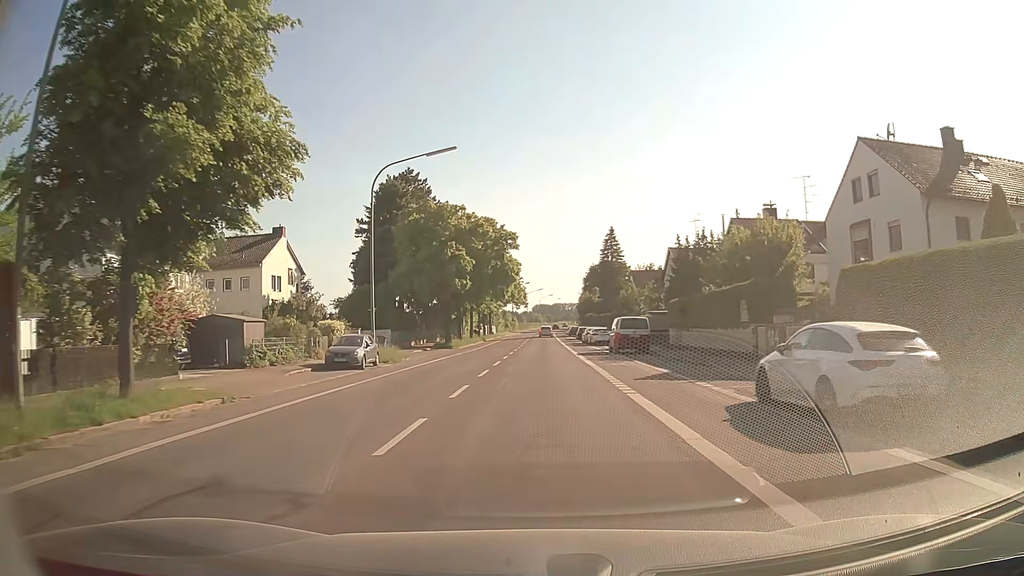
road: secondary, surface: asphalt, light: Day
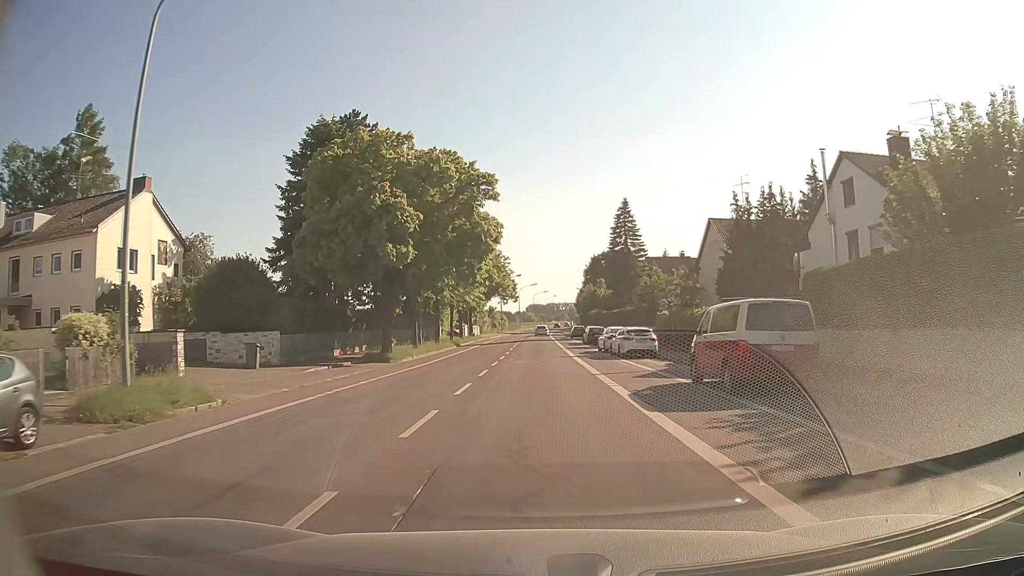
(+0.2, +22.6) m; 0°
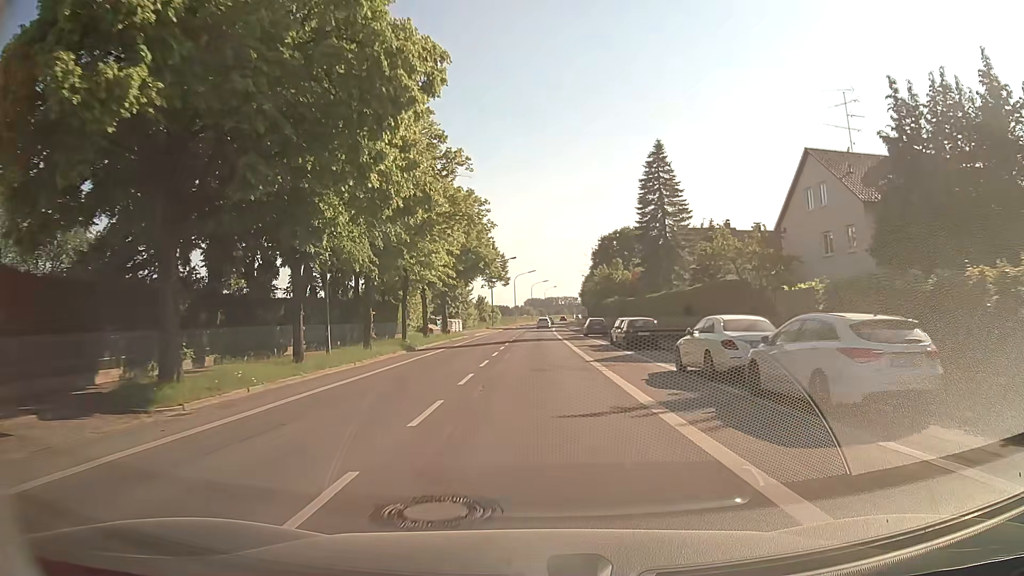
(+0.1, +23.3) m; 0°
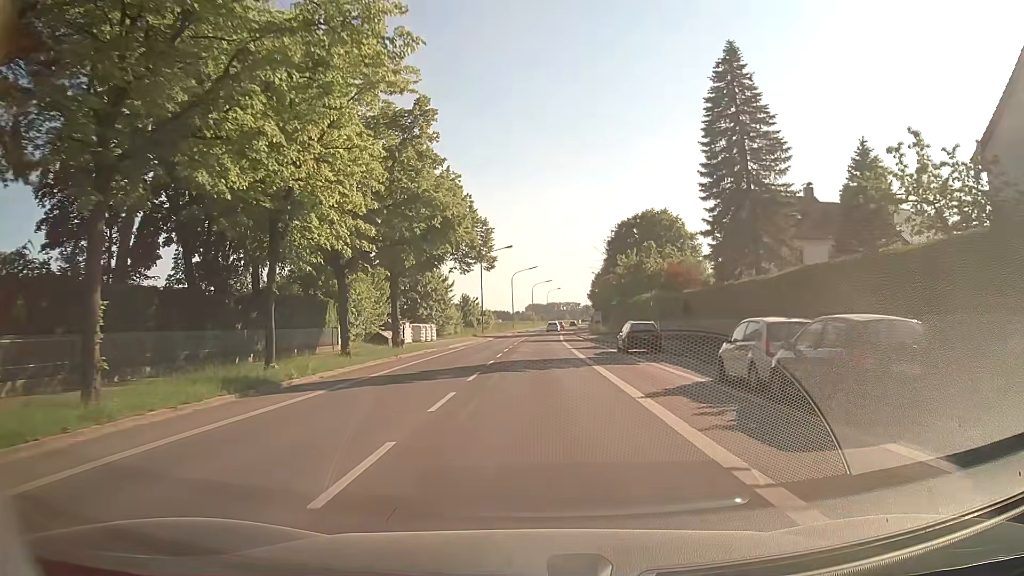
(0.0, +22.1) m; 0°
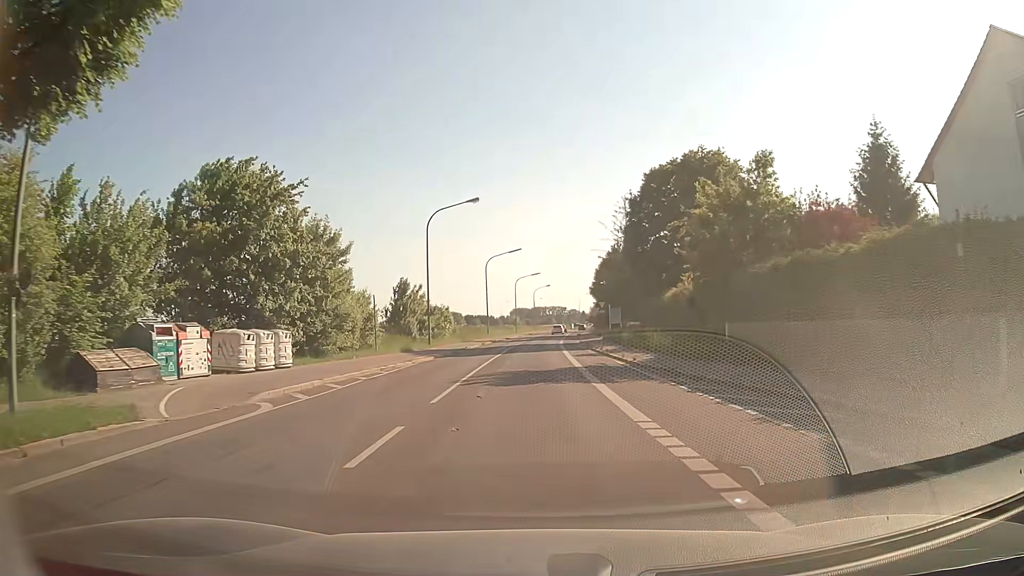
(+0.1, +33.7) m; +1°
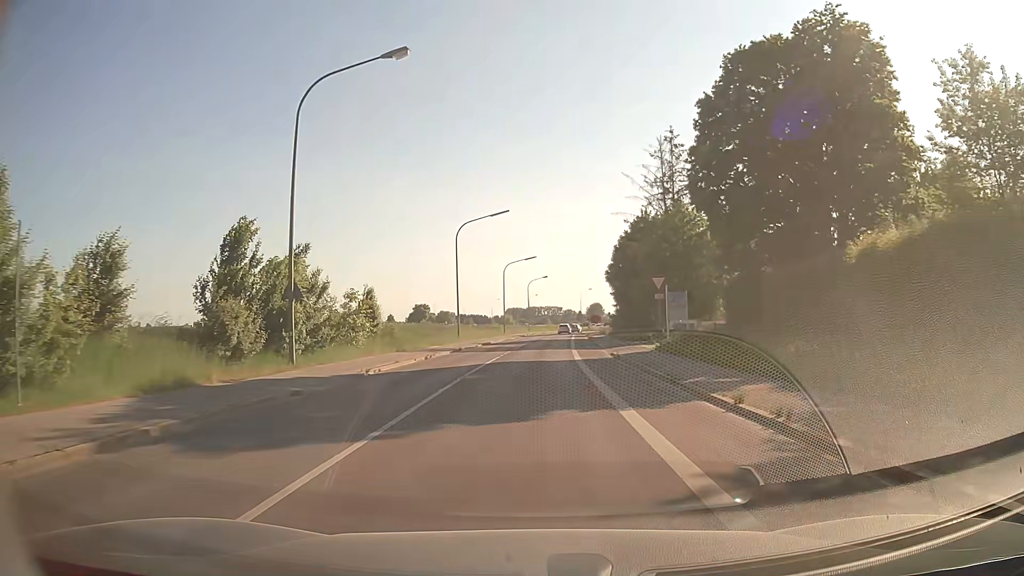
(+0.2, +28.0) m; 0°
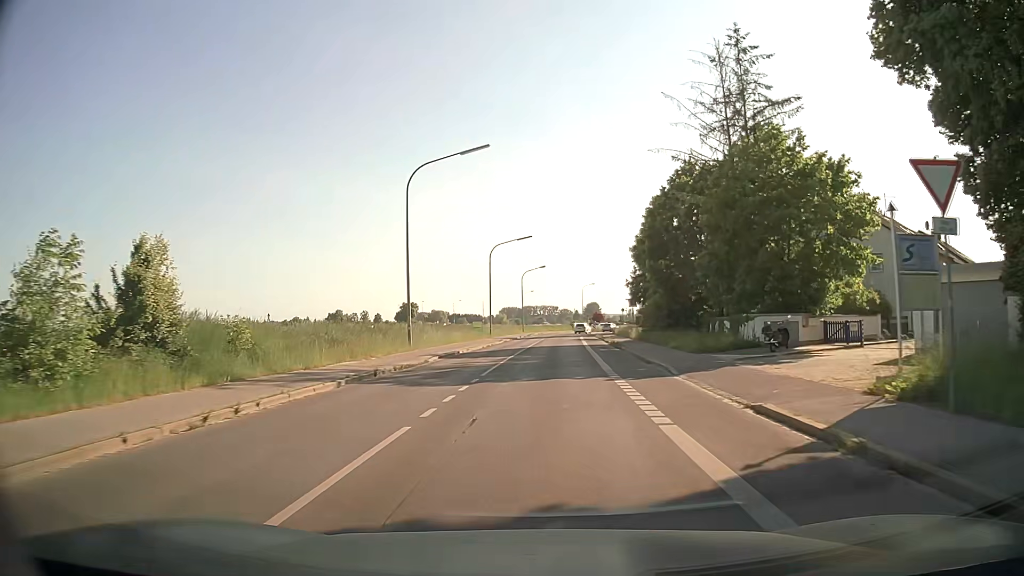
(+0.2, +21.1) m; +1°
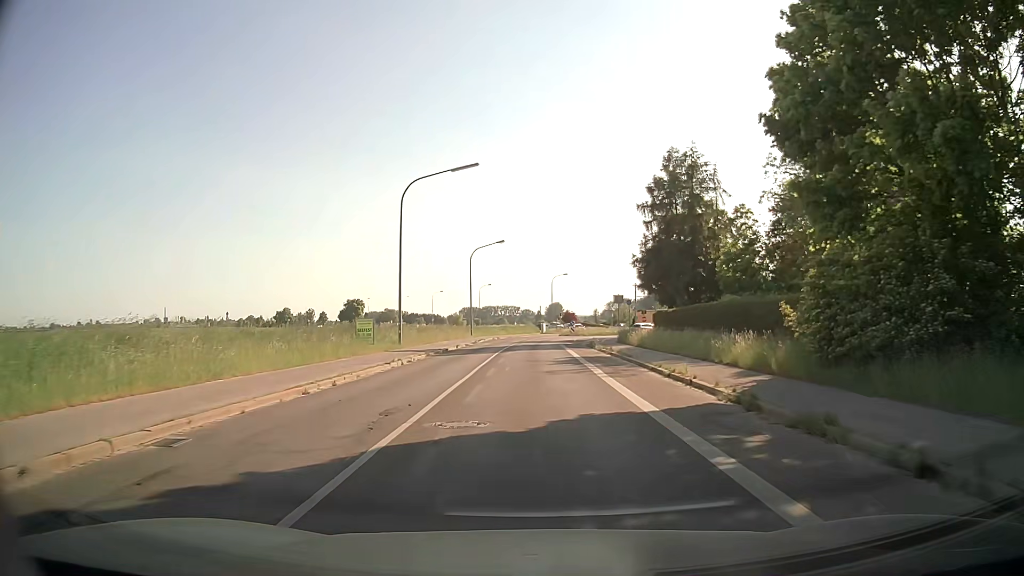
(+0.7, +33.1) m; +3°
(0, +10) (0, +20) (0, +30) (0, +40) (+1, +50) (+2, +60) (+4, +70) (+7, +79) (+13, +87) (+20, +94) m
